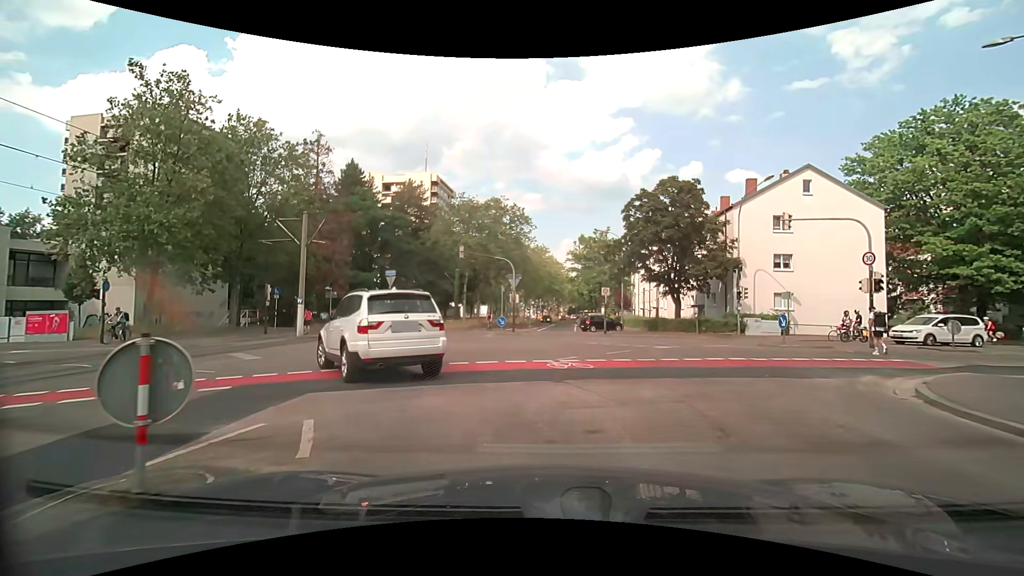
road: residential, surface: asphalt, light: Day
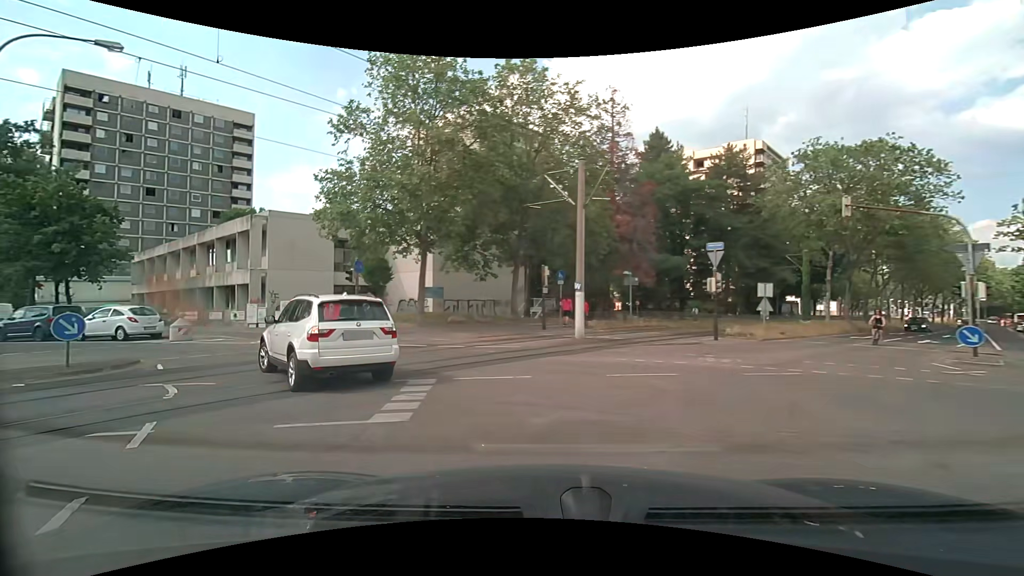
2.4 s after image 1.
(-2.8, +11.5) m; -34°
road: tertiary
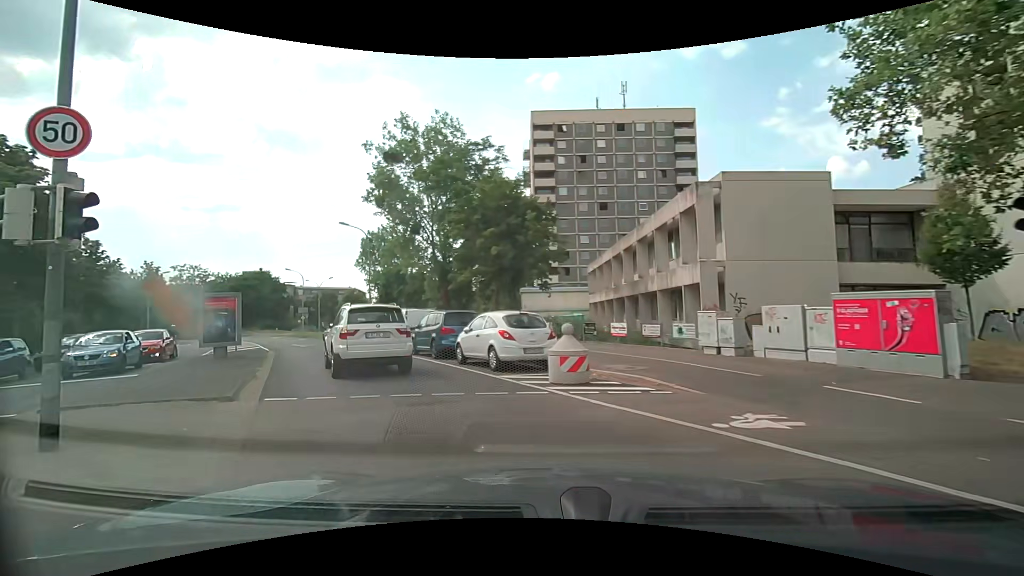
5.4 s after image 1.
(-6.3, +13.0) m; -49°
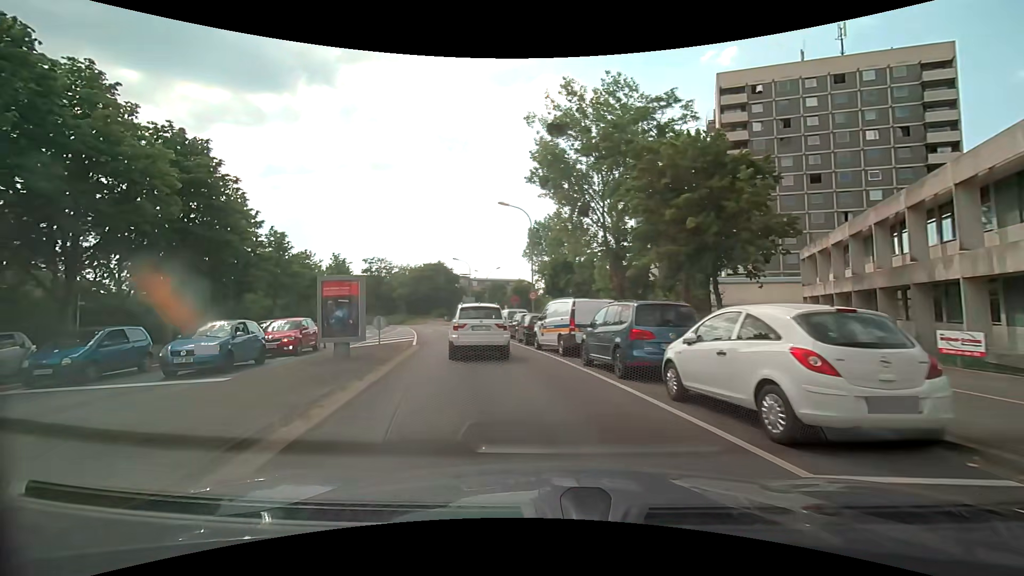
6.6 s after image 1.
(-1.2, +6.5) m; -20°
(-1, +10) (-3, +20) (-5, +30) (-7, +39) (-10, +49) (-13, +59) (-15, +68) (-18, +78) (-21, +87) (-25, +97) m
